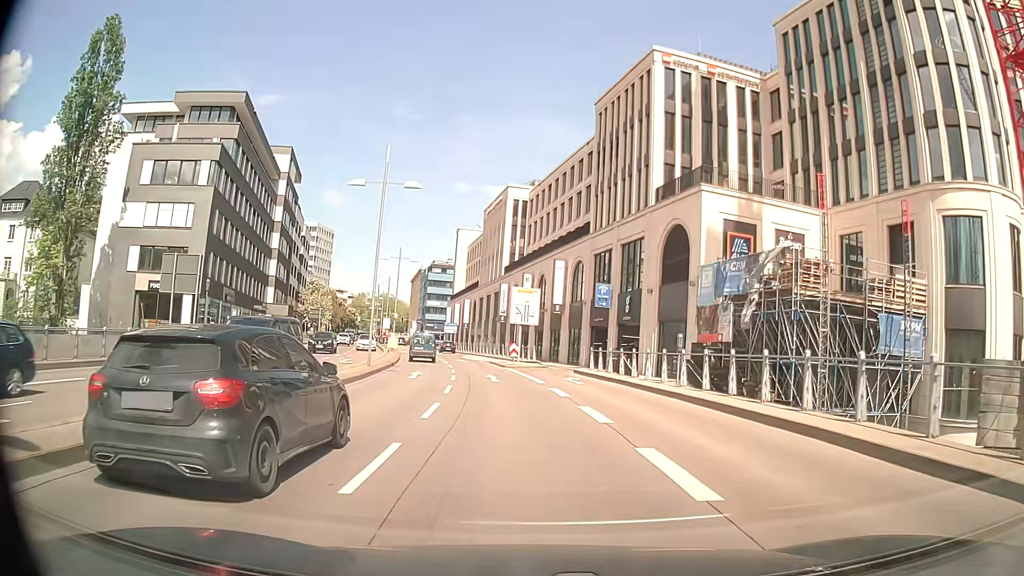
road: primary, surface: asphalt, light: Day
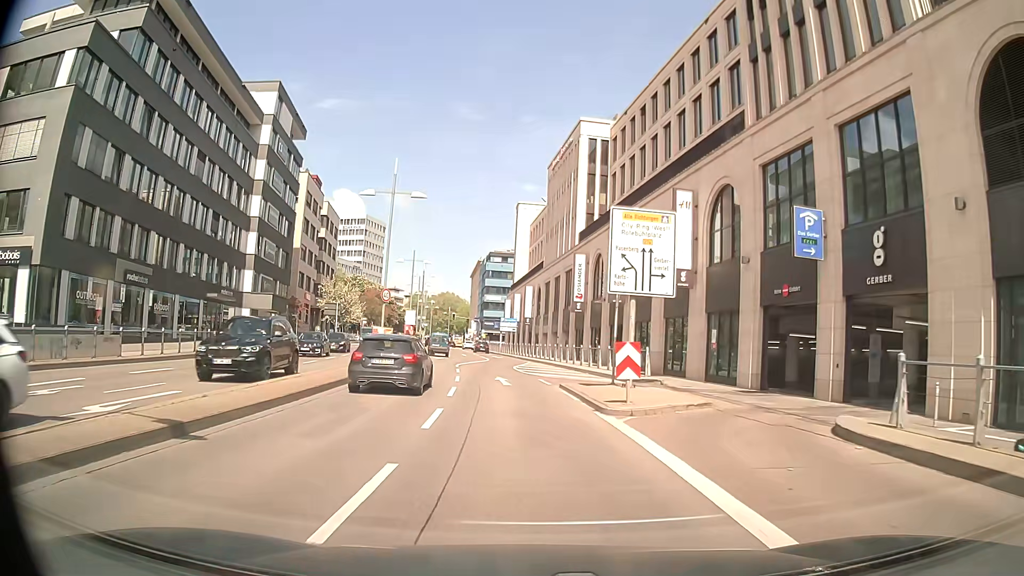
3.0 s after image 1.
(-1.1, +25.6) m; -5°
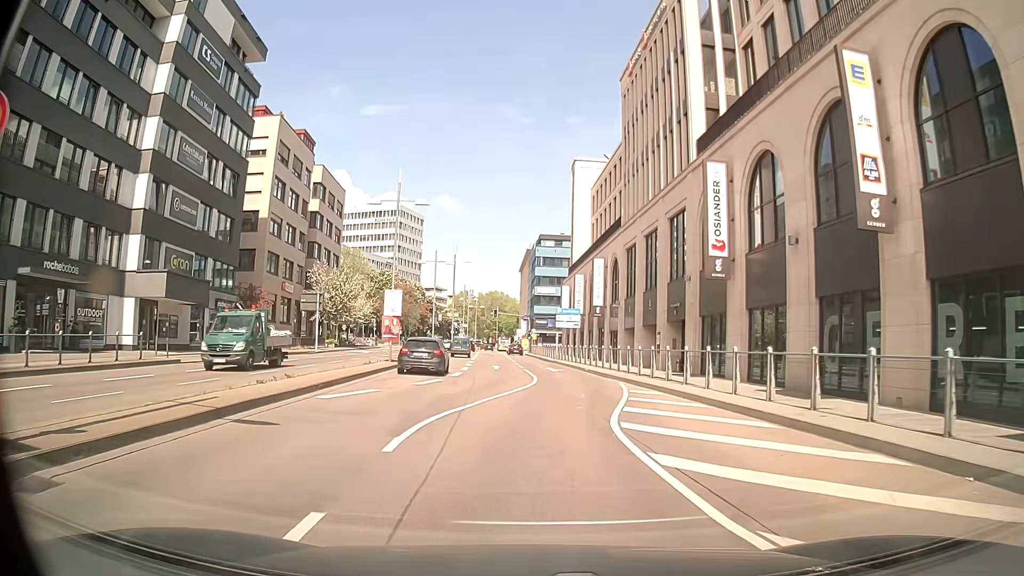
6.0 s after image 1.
(-1.4, +26.6) m; -4°
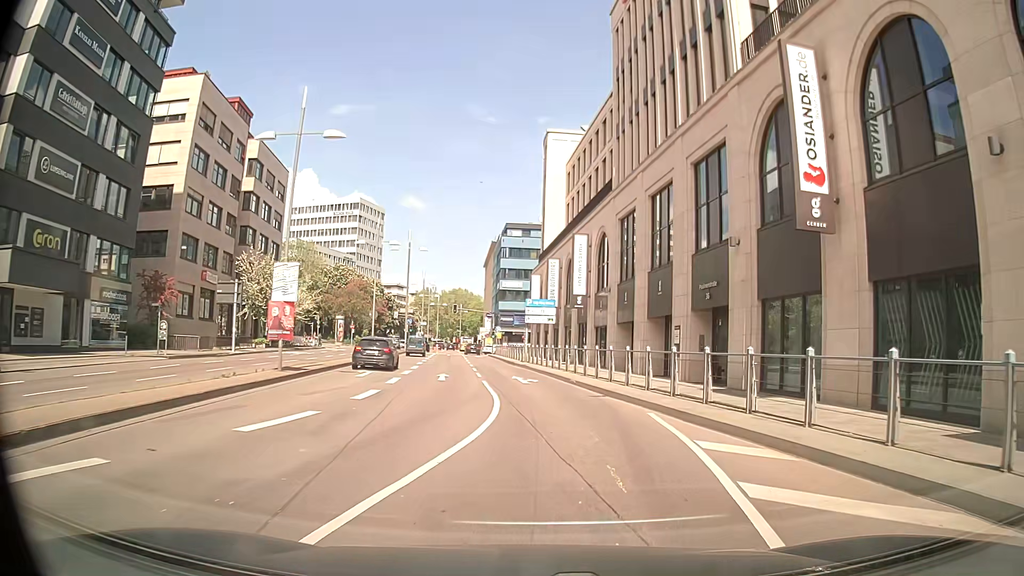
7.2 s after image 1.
(0.0, +11.1) m; +2°
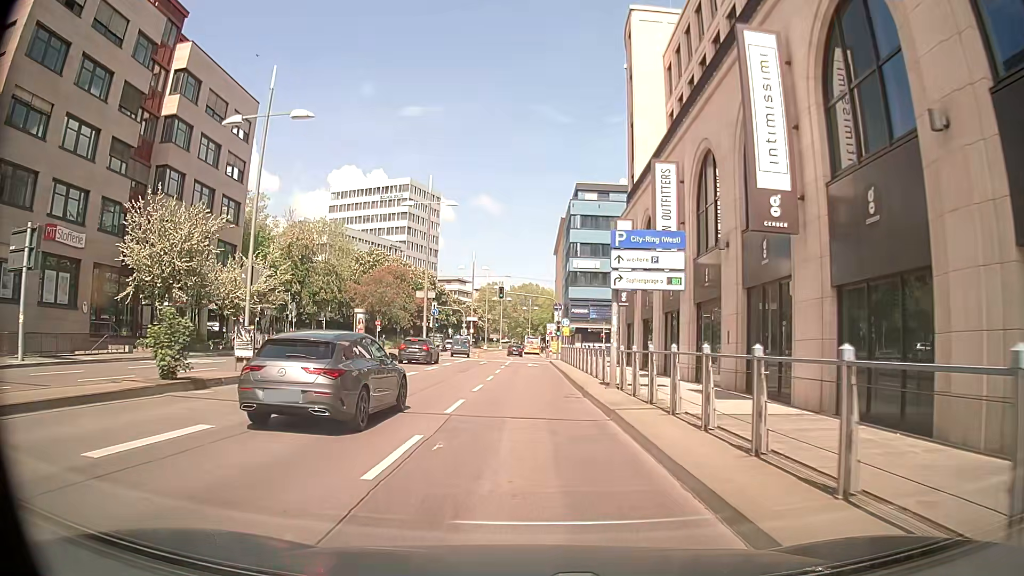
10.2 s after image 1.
(0.0, +27.4) m; -6°
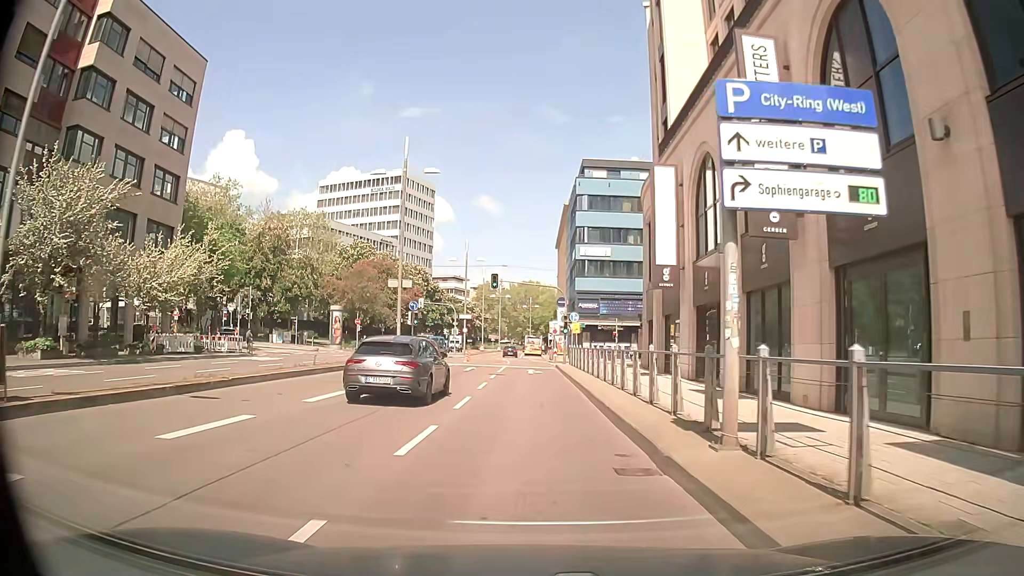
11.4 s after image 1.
(0.0, +10.8) m; 0°
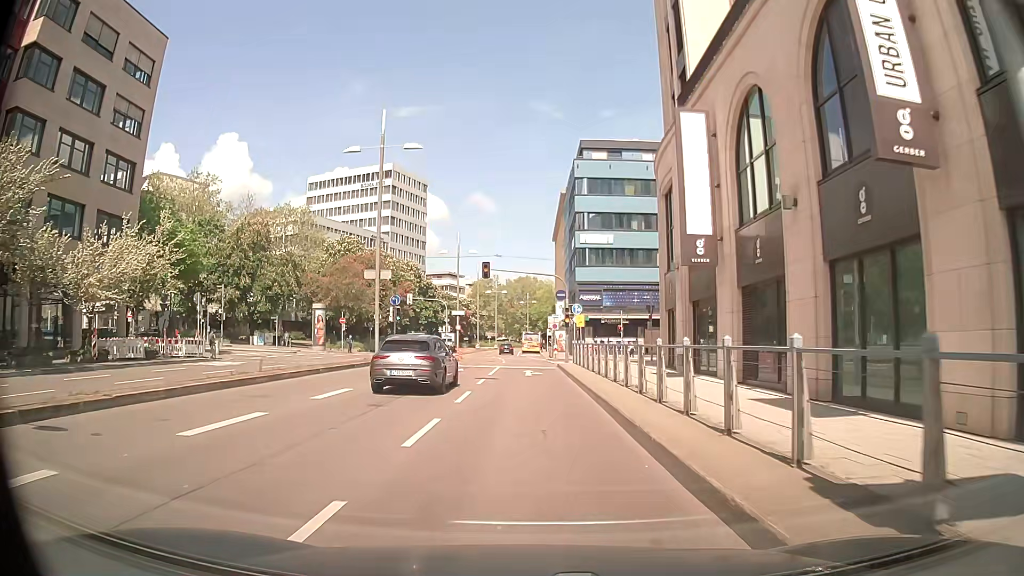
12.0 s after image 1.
(+0.1, +5.4) m; 0°
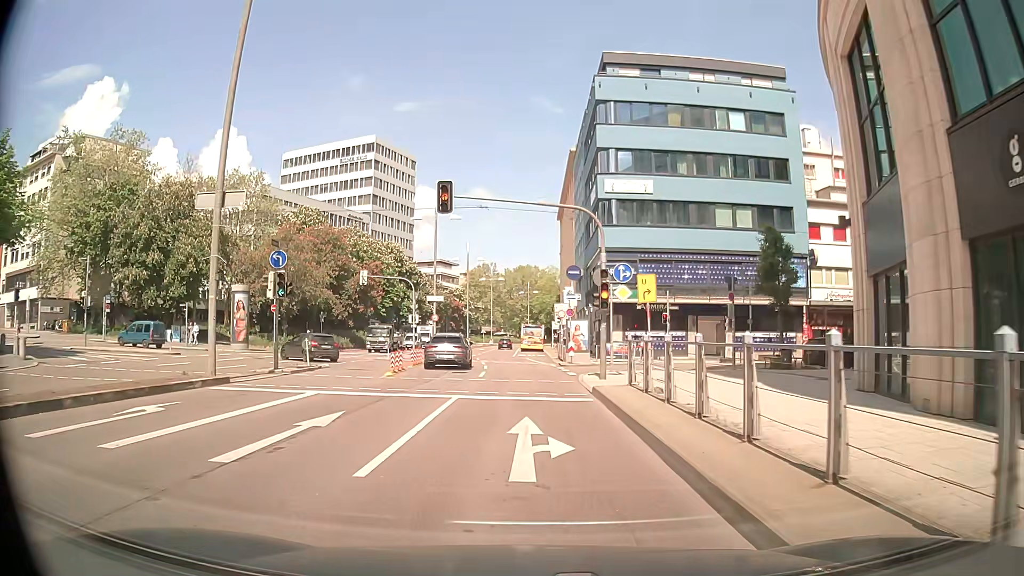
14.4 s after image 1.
(0.0, +19.9) m; 0°
